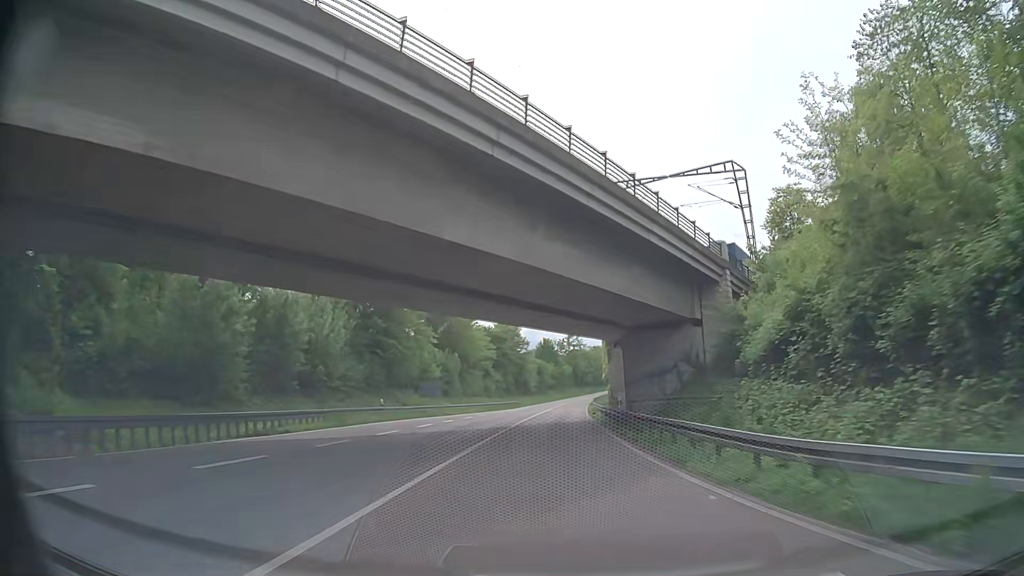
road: primary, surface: asphalt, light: Day
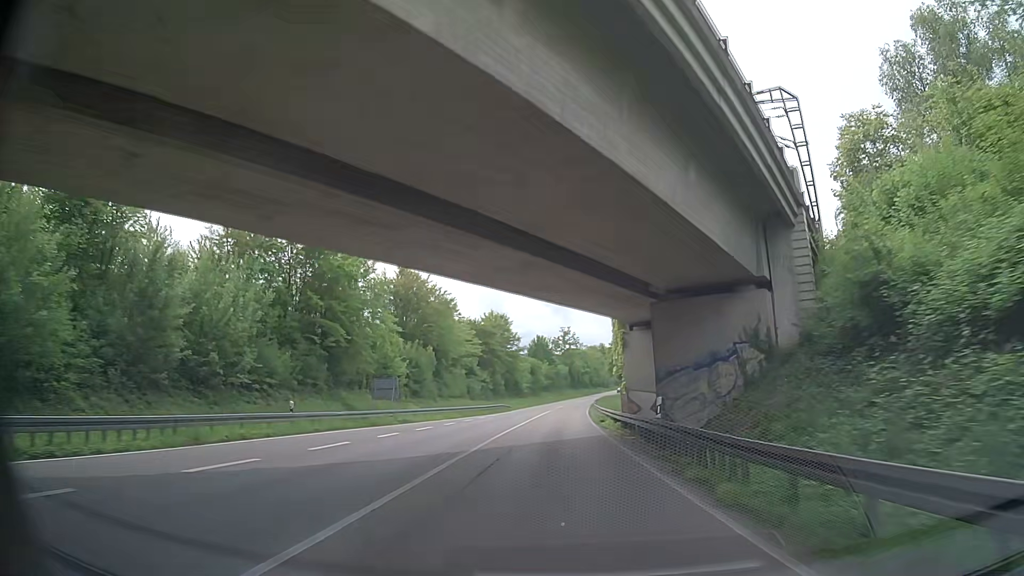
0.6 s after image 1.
(0.0, +12.7) m; 0°
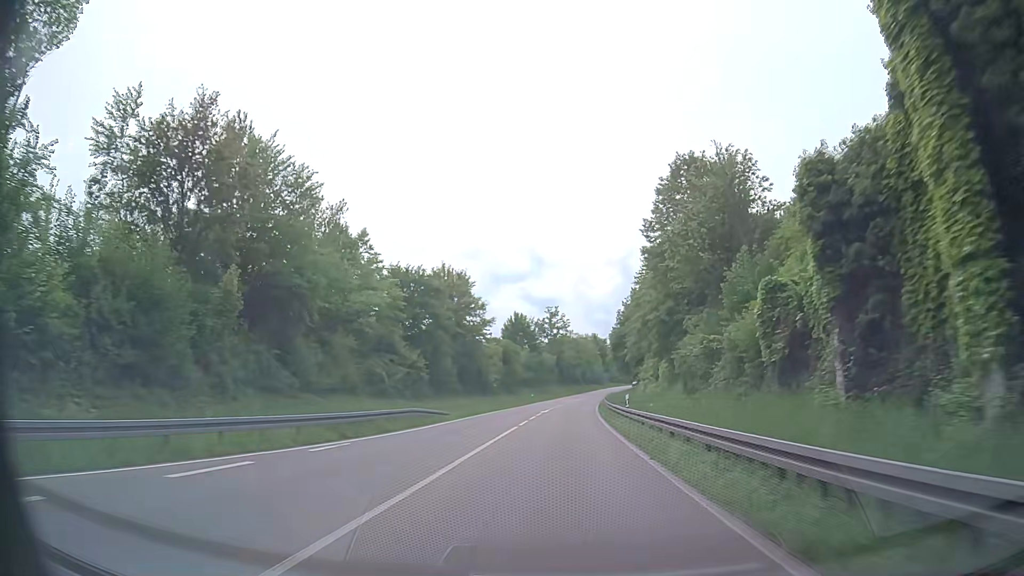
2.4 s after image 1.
(+0.8, +37.8) m; +2°
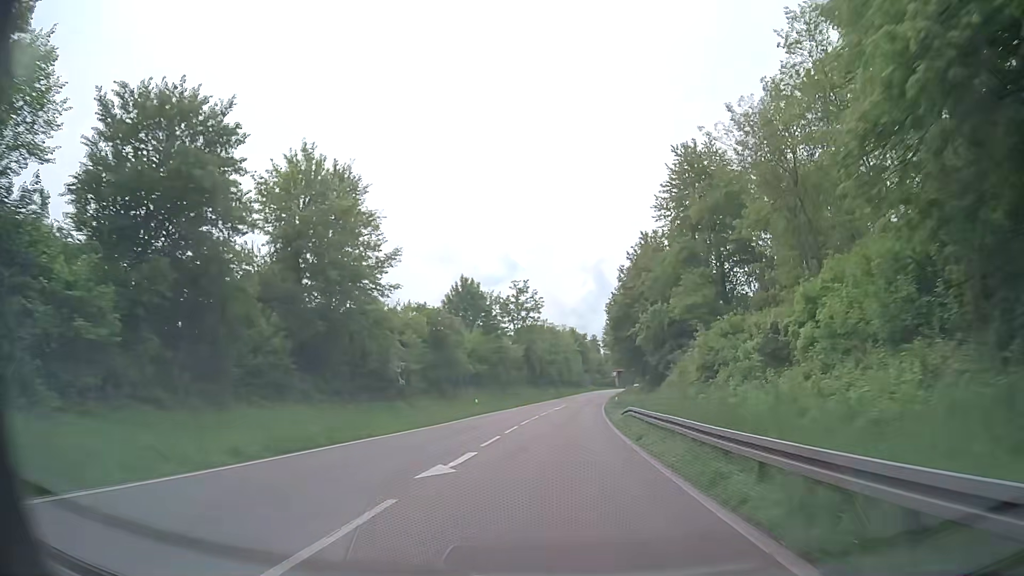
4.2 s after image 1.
(+0.7, +37.4) m; +2°
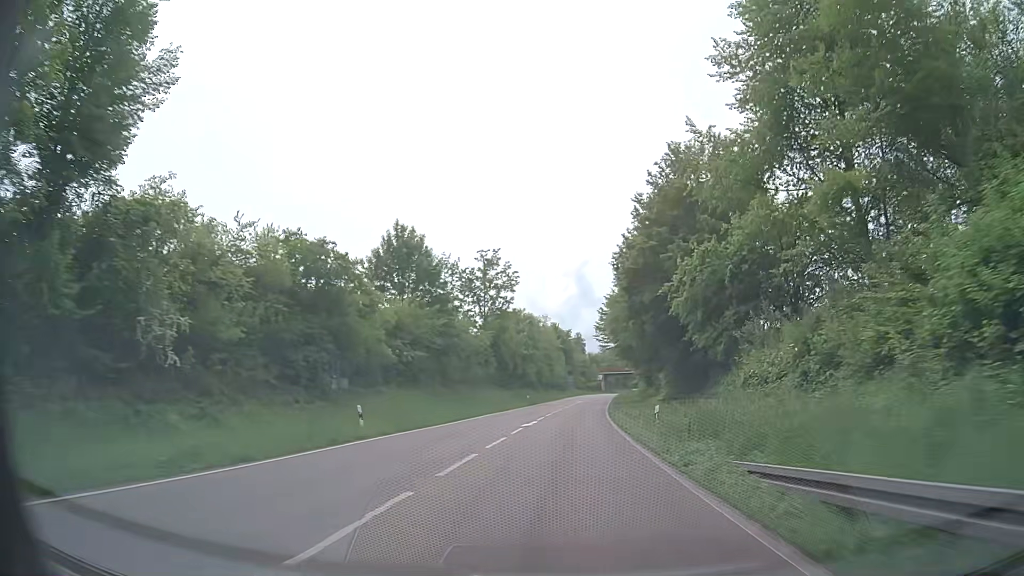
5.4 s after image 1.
(+0.3, +24.6) m; +2°
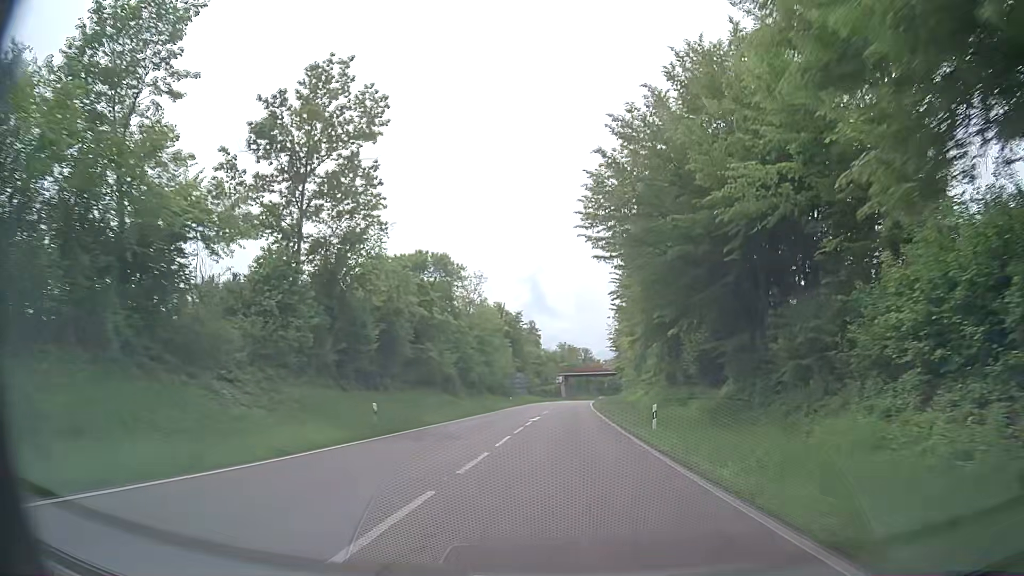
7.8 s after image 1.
(+1.4, +48.8) m; +4°
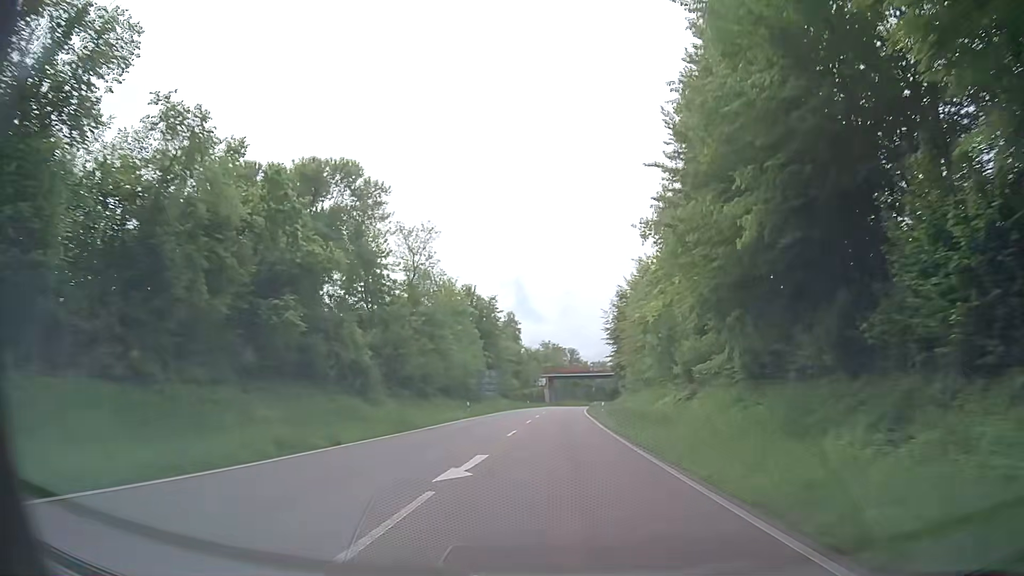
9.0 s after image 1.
(+0.1, +24.2) m; +1°
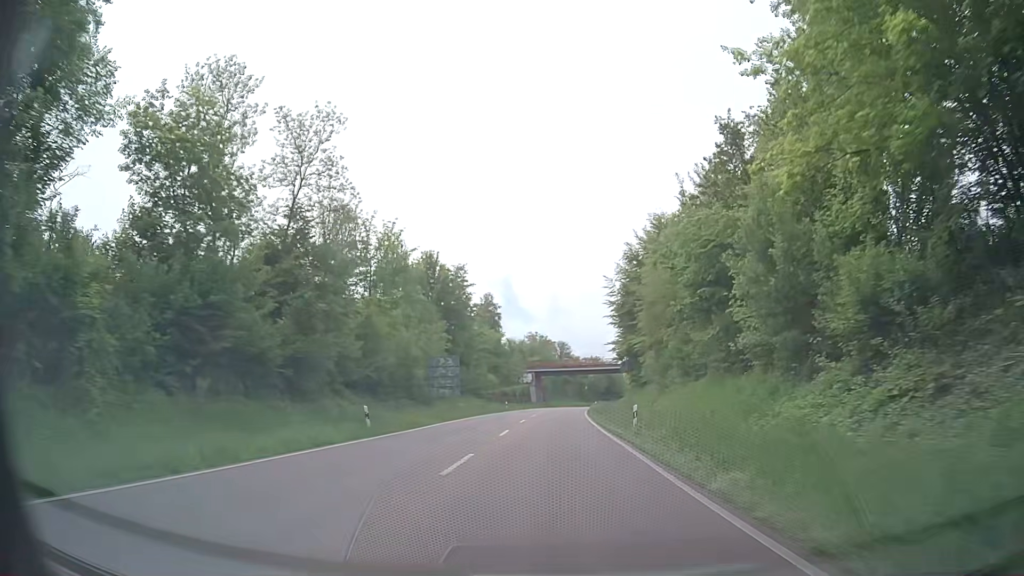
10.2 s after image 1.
(+0.4, +24.2) m; +2°
(0, +10) (0, +20) (0, +30) (0, +40) (0, +50) (0, +60) (+1, +70) (+1, +80) (+2, +90) (+2, +100) m
